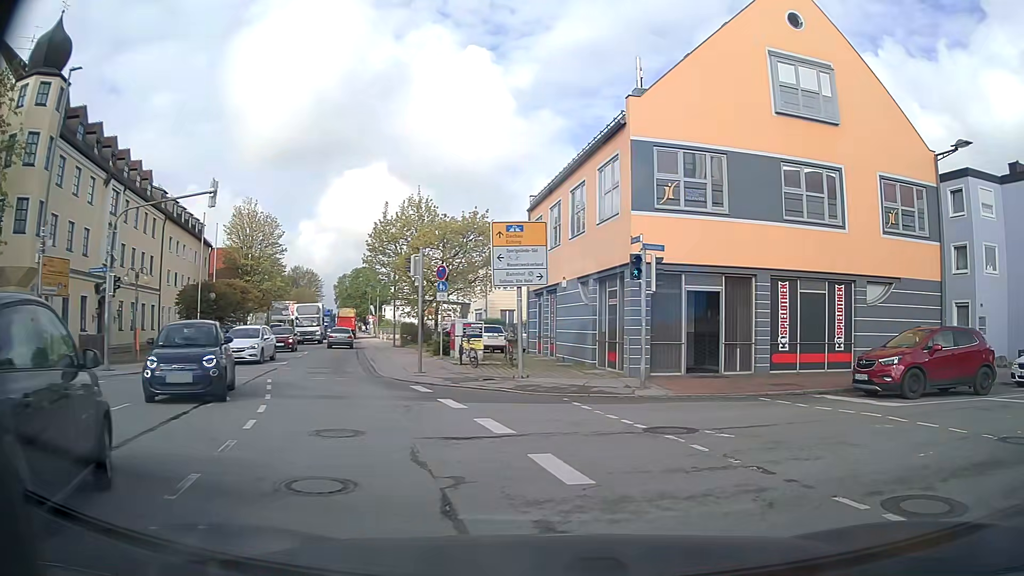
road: secondary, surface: asphalt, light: Day
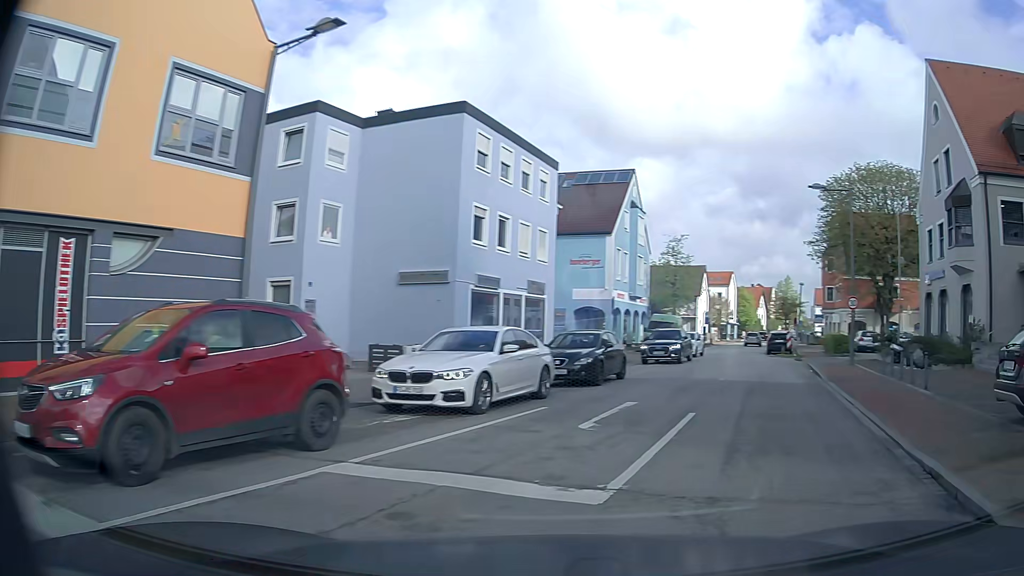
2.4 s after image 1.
(+4.2, +8.4) m; +60°
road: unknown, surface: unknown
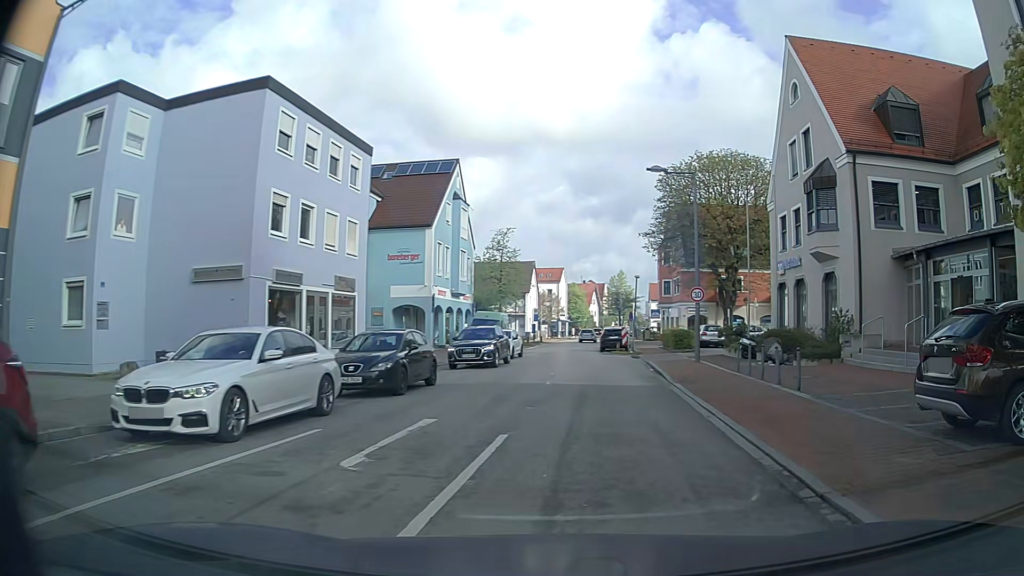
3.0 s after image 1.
(+0.3, +2.7) m; +14°
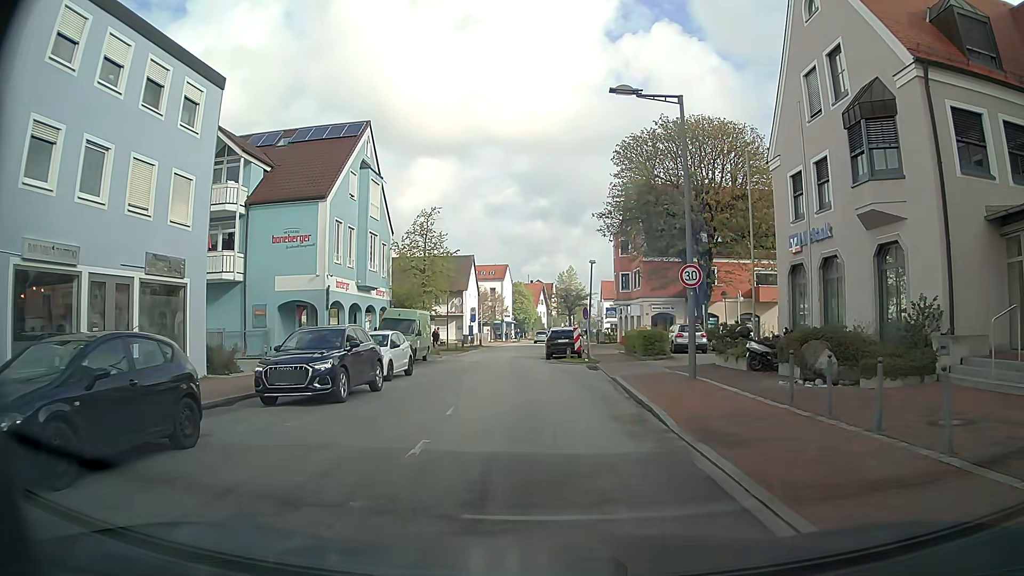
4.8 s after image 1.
(+0.6, +9.7) m; +3°
